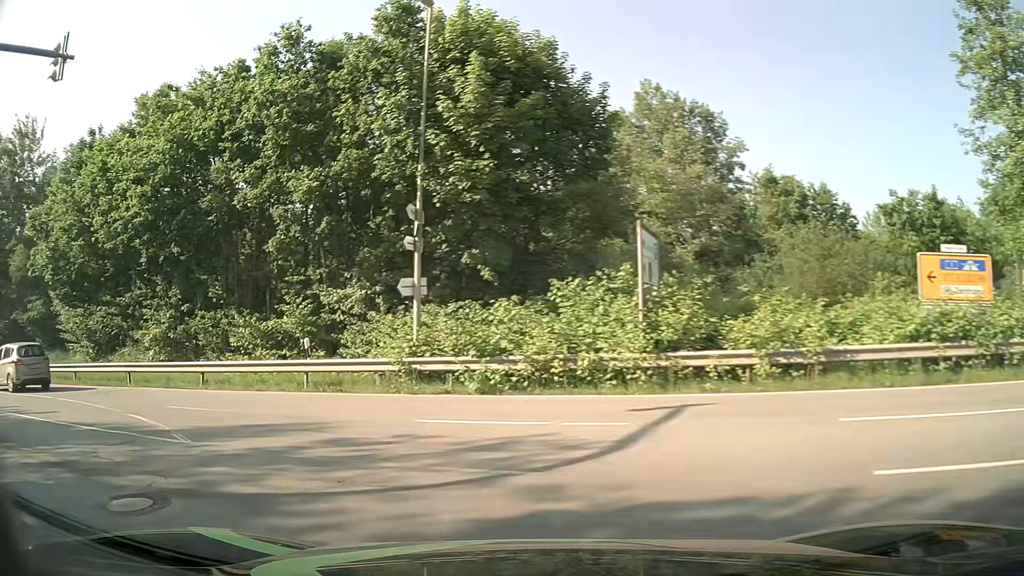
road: residential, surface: asphalt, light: Day
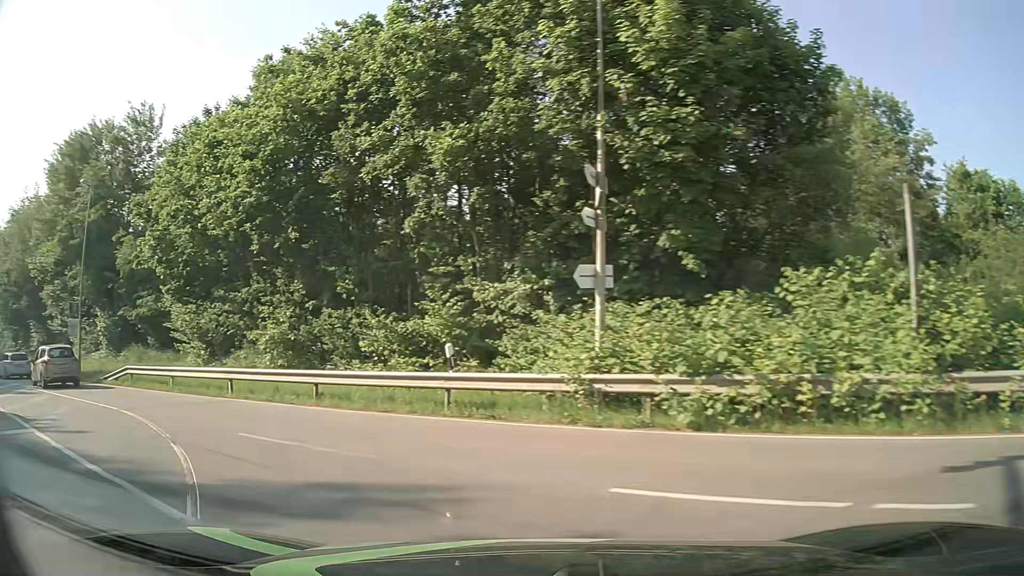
(-0.5, +4.3) m; -13°
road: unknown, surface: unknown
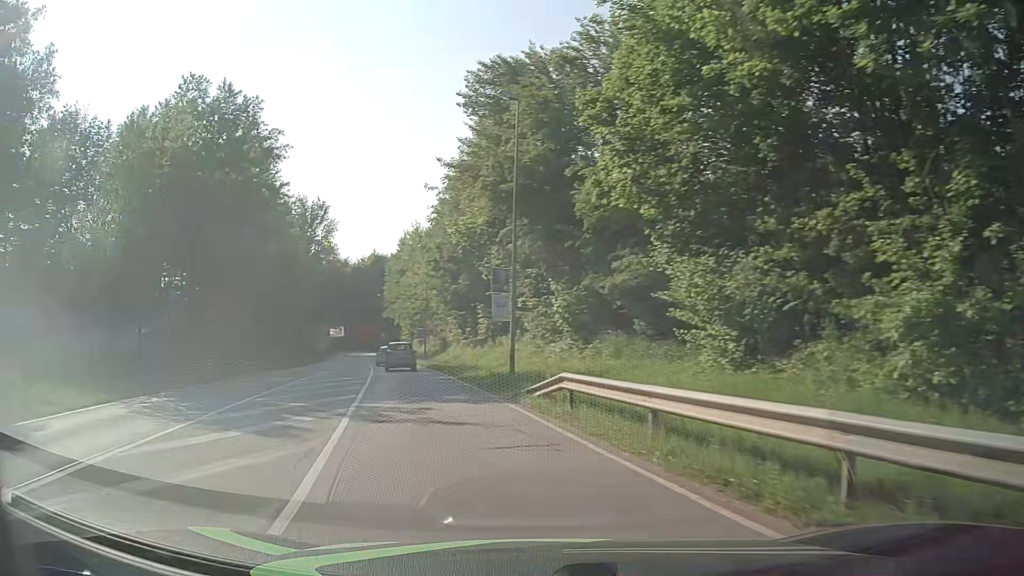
(-5.7, +12.5) m; -45°
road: secondary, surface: asphalt
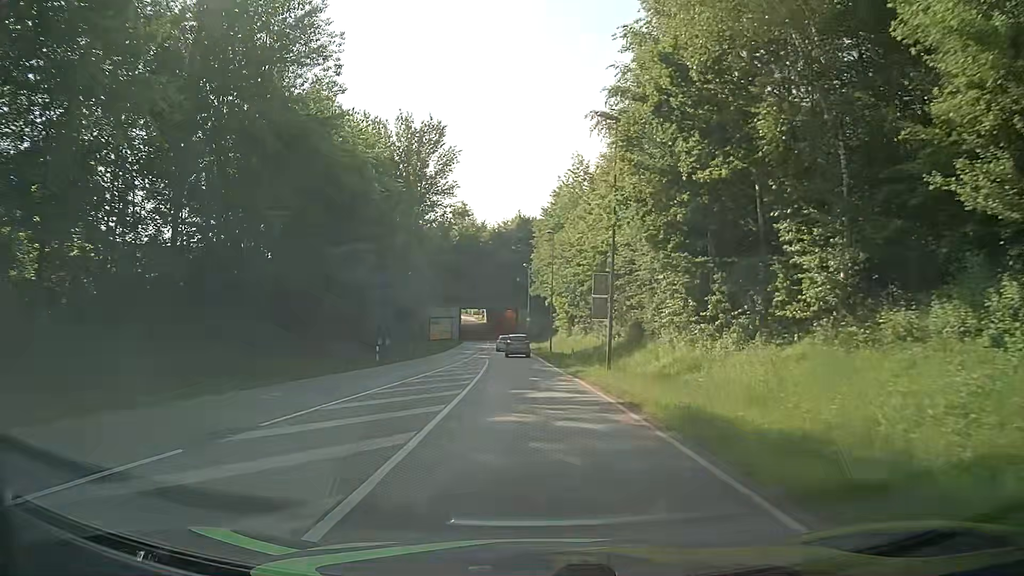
(-6.1, +33.4) m; -12°
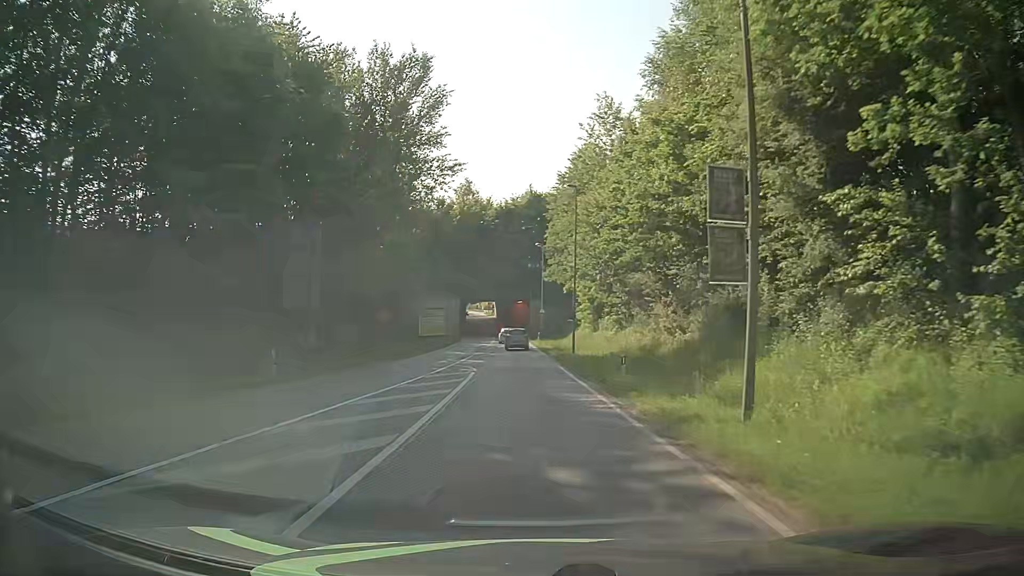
(-0.2, +16.3) m; -2°
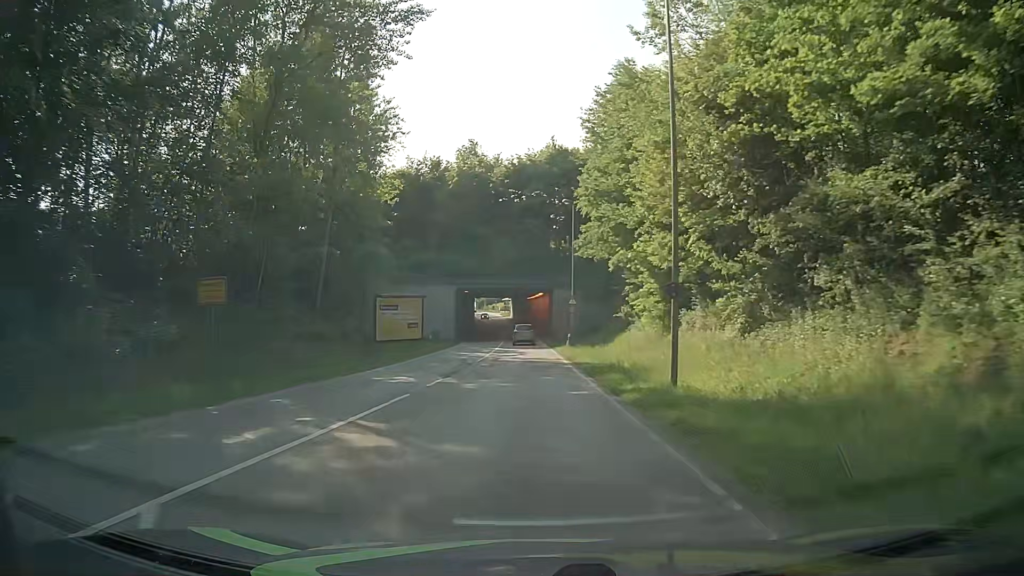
(0.0, +24.6) m; -1°
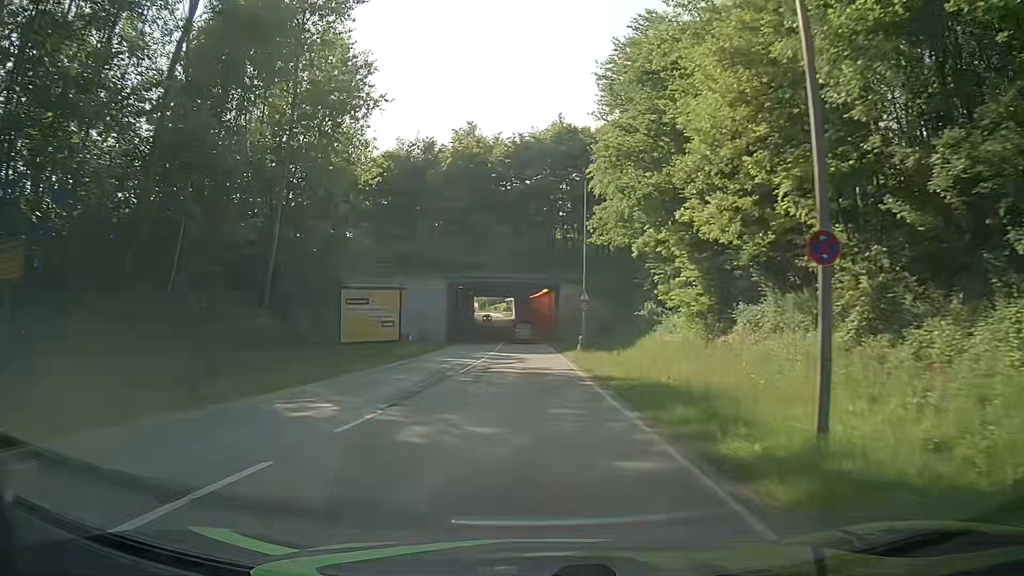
(-0.1, +8.2) m; 0°
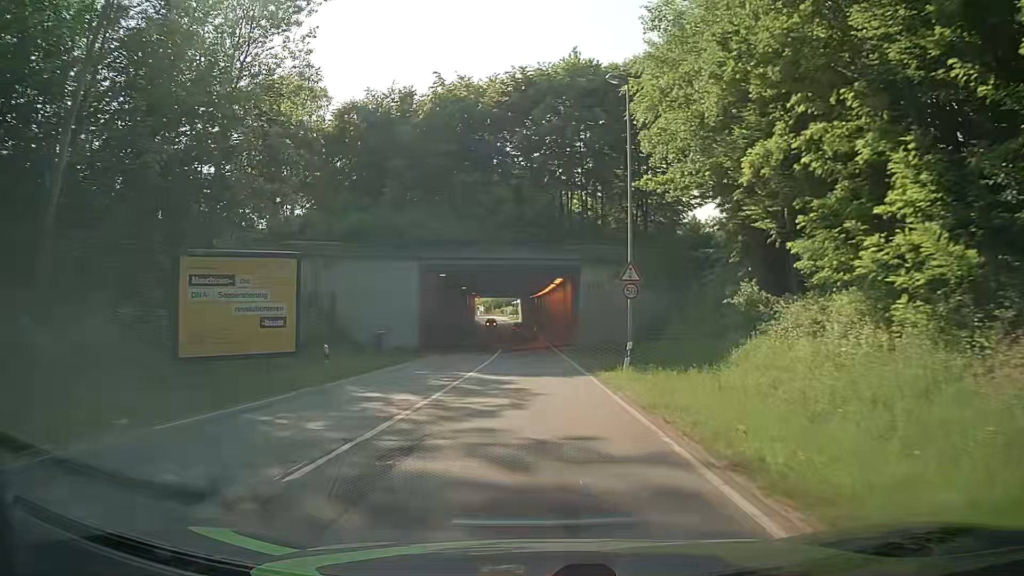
(-0.1, +16.2) m; -1°
